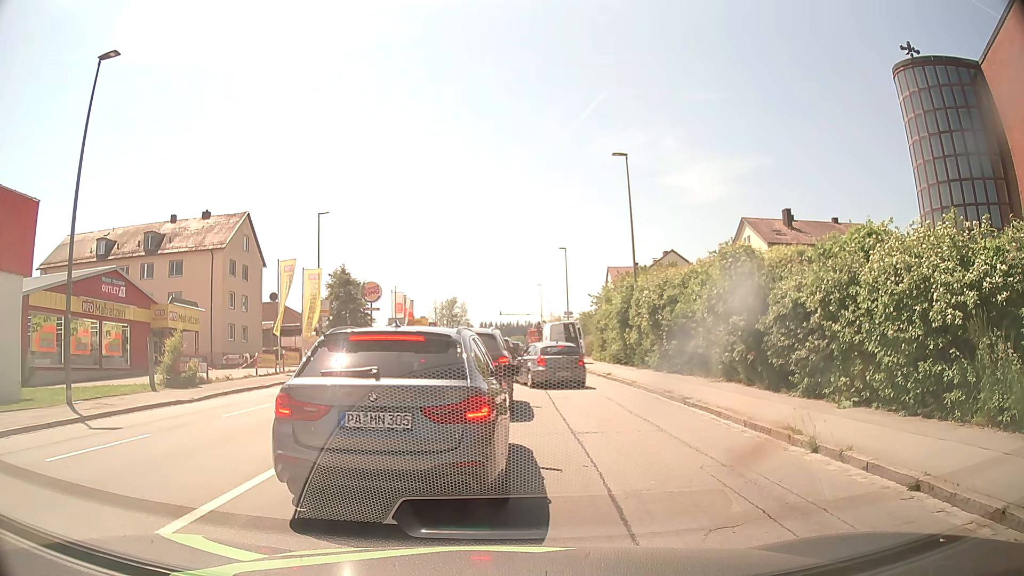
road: tertiary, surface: asphalt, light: Day
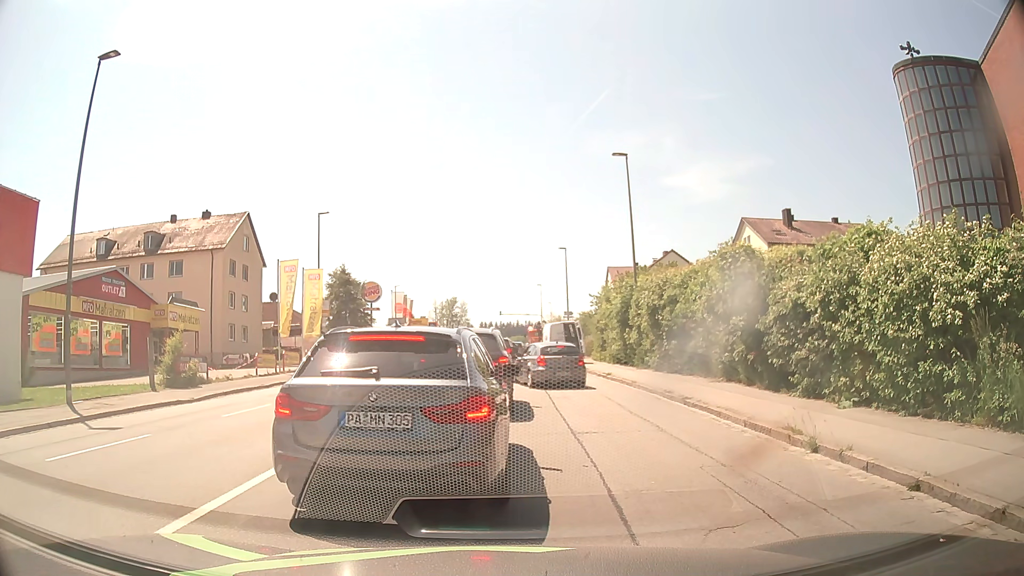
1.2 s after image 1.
(0.0, 0.0) m; 0°
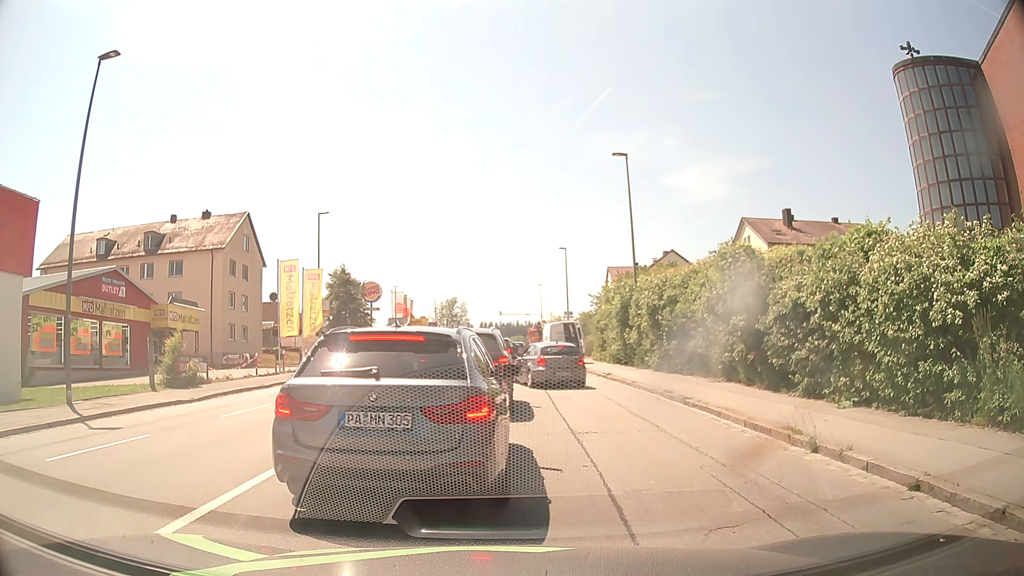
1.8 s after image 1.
(0.0, 0.0) m; 0°
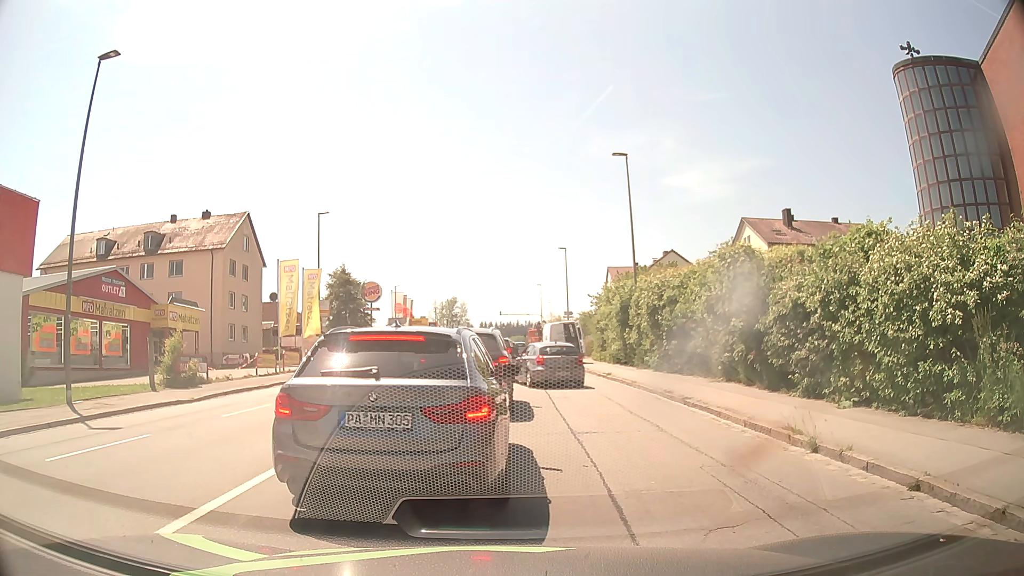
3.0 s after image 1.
(0.0, 0.0) m; 0°
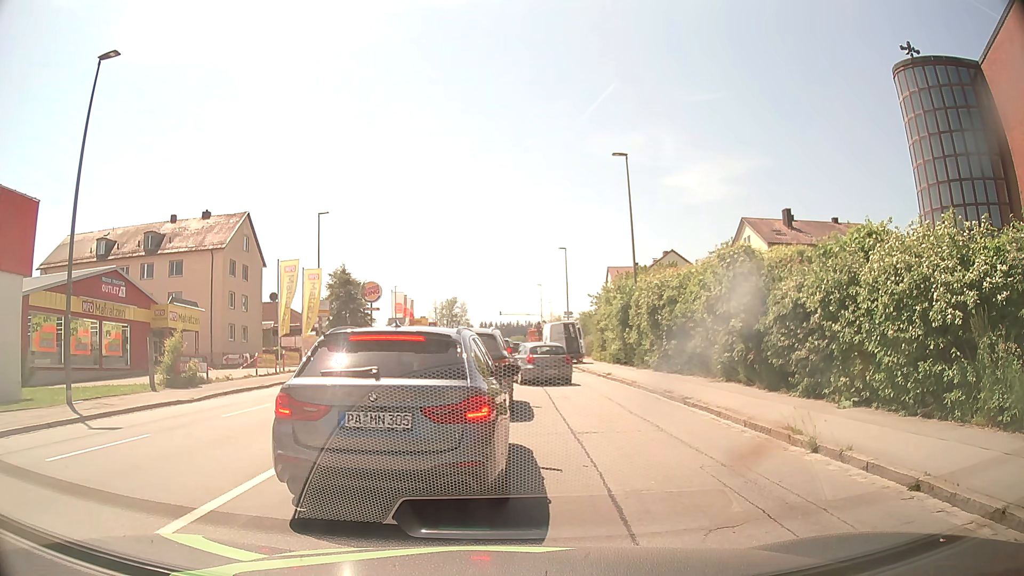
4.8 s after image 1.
(0.0, 0.0) m; 0°
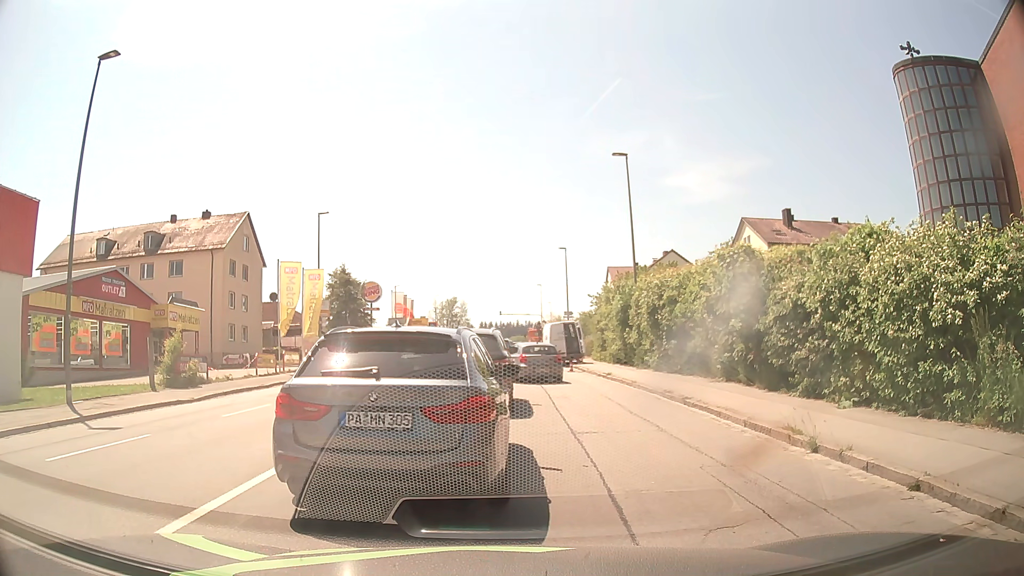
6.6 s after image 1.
(0.0, 0.0) m; 0°
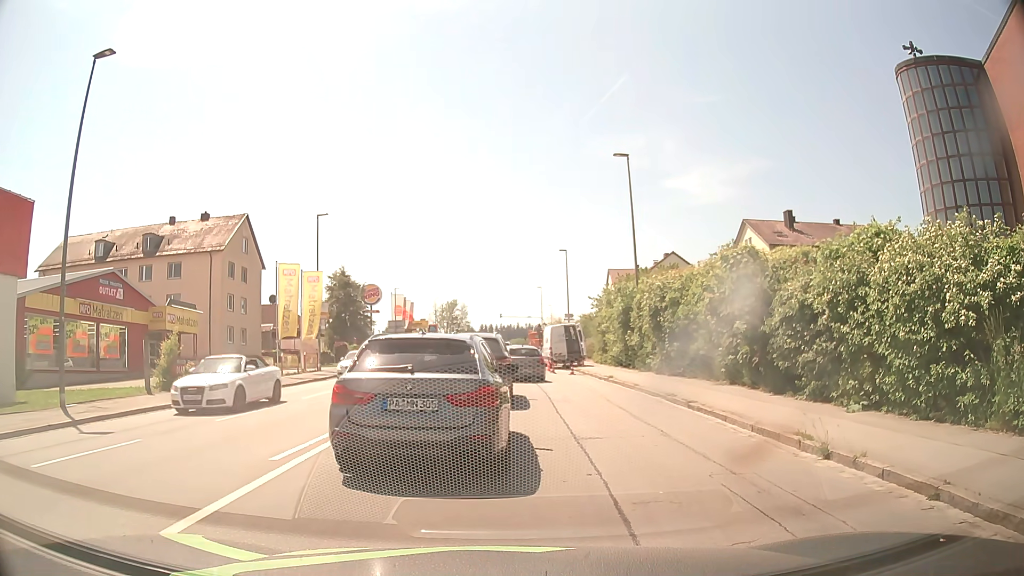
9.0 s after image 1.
(0.0, +0.4) m; 0°
